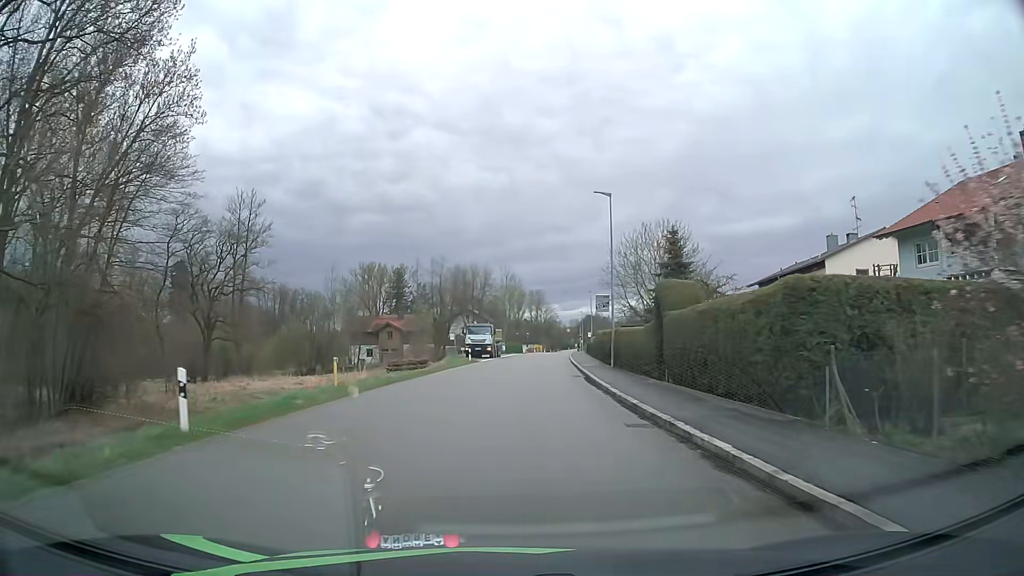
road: tertiary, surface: asphalt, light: Day
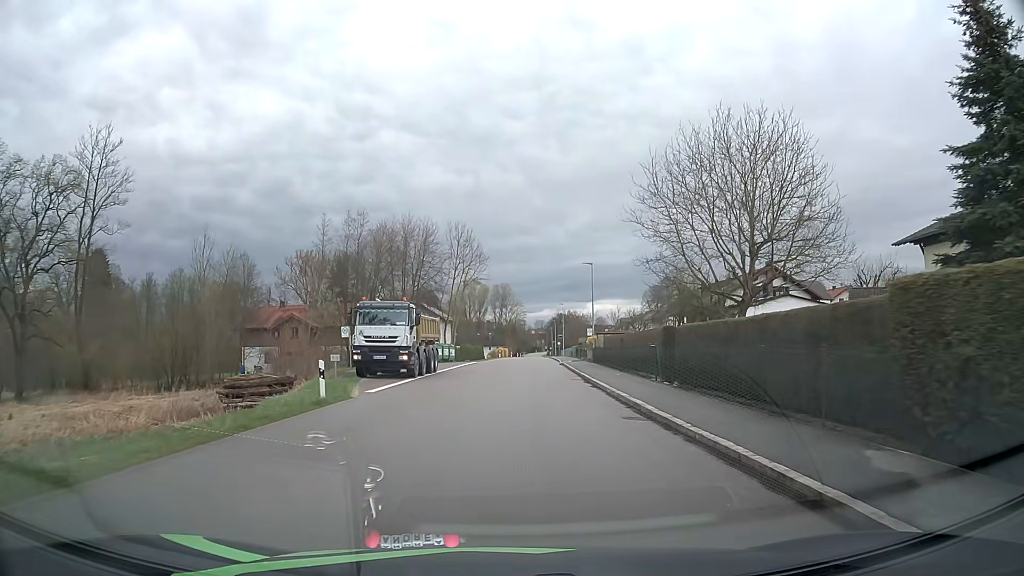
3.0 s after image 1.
(+1.0, +32.8) m; +3°
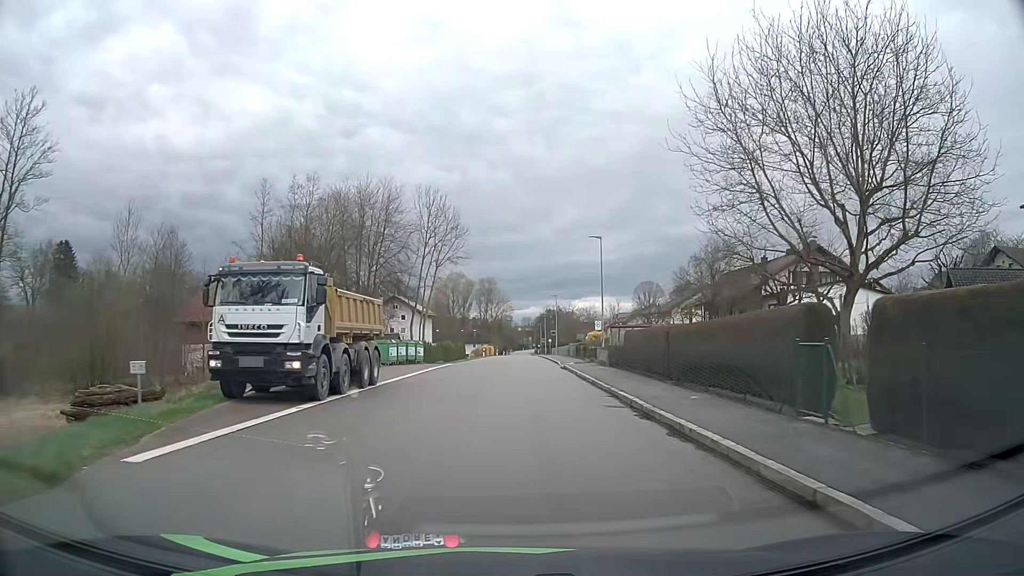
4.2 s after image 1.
(+0.1, +12.5) m; +1°
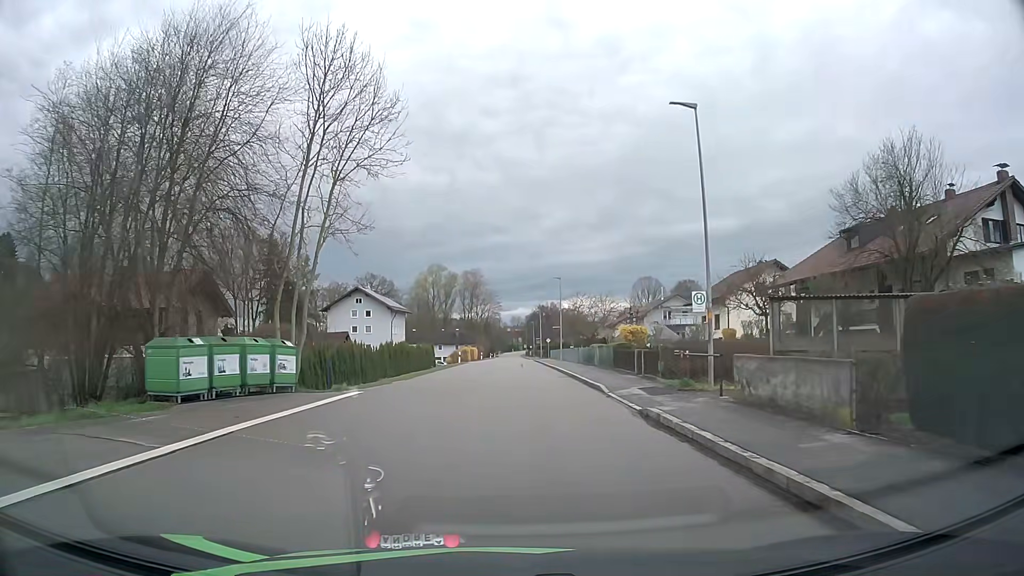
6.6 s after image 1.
(+0.4, +24.7) m; +1°
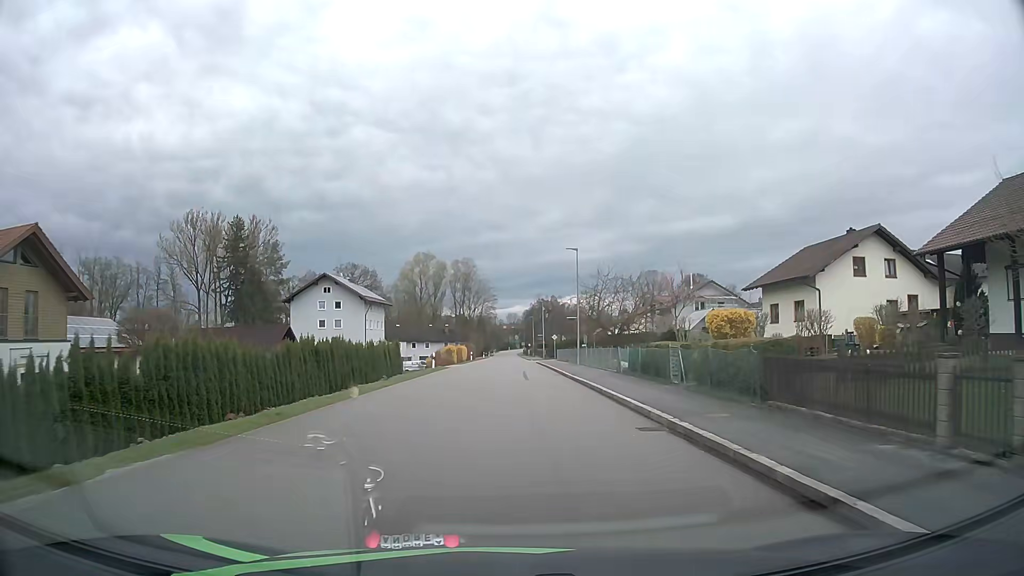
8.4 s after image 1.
(0.0, +18.4) m; 0°
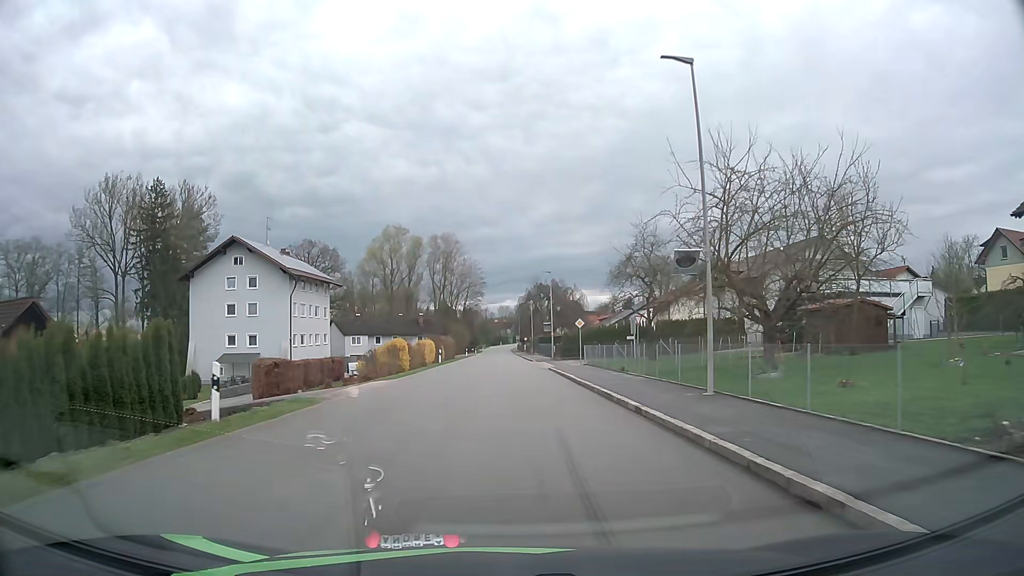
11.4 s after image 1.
(+0.3, +30.9) m; +1°
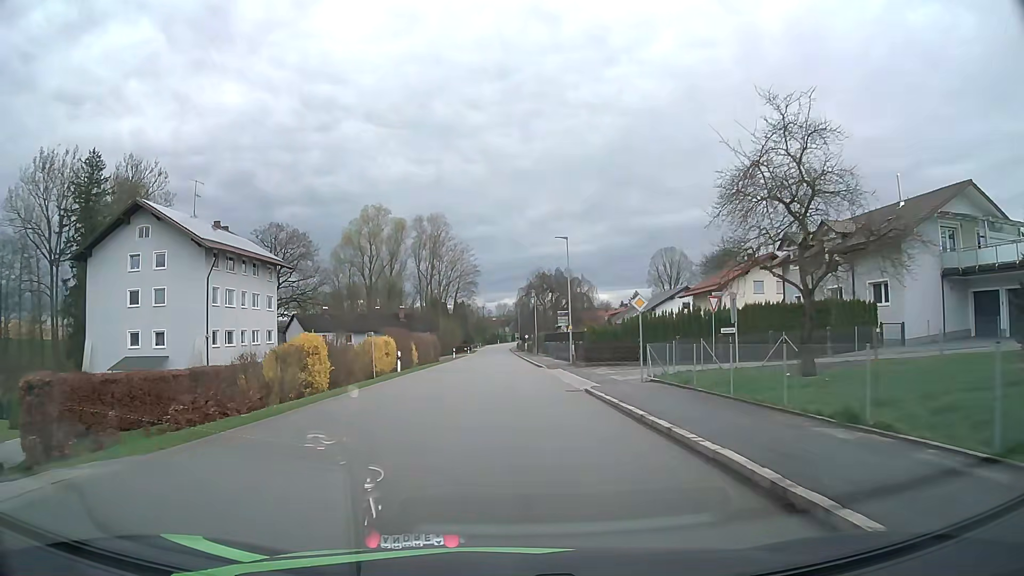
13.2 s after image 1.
(0.0, +19.0) m; 0°
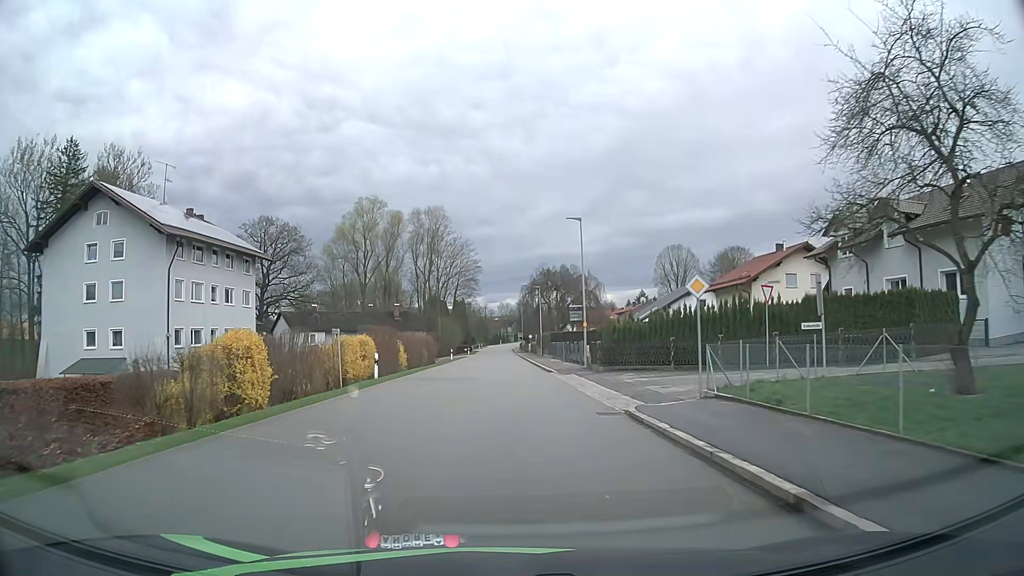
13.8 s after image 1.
(0.0, +6.4) m; 0°
(0, +10) (0, +20) (0, +30) (0, +40) (0, +50) (0, +60) (0, +70) (0, +80) (0, +90) (-1, +100) m
